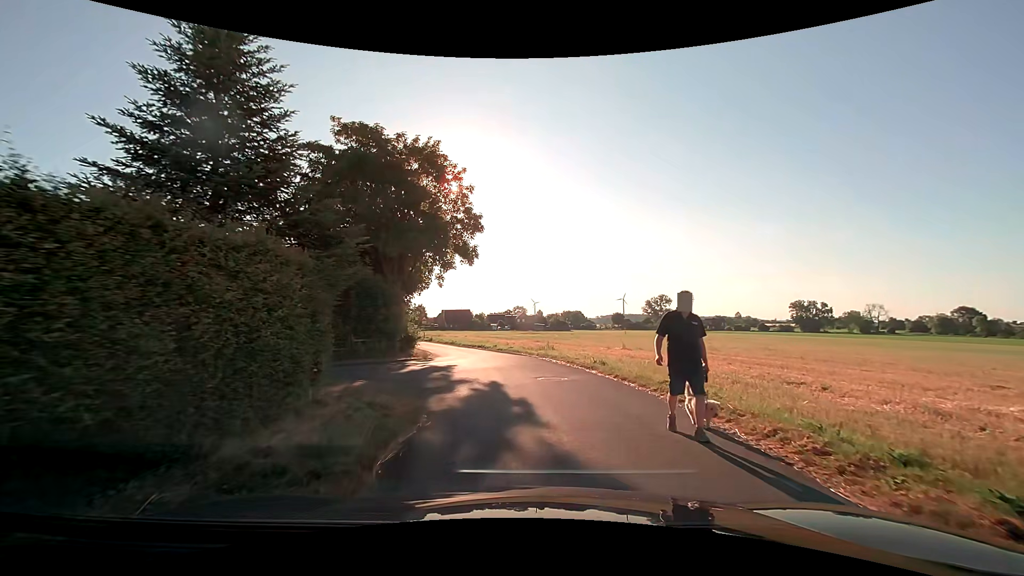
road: residential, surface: asphalt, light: Day
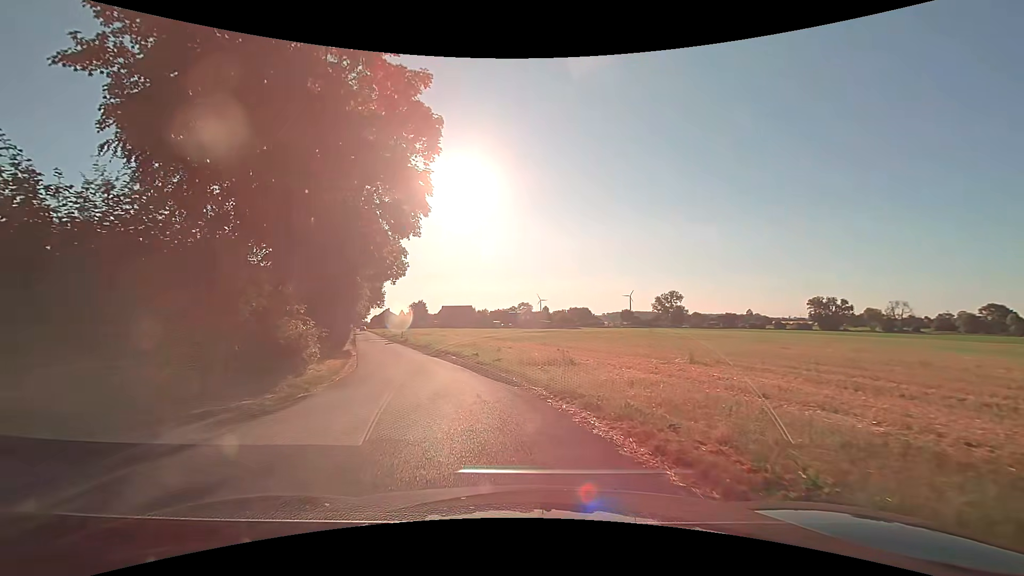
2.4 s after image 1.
(+0.4, +13.7) m; 0°
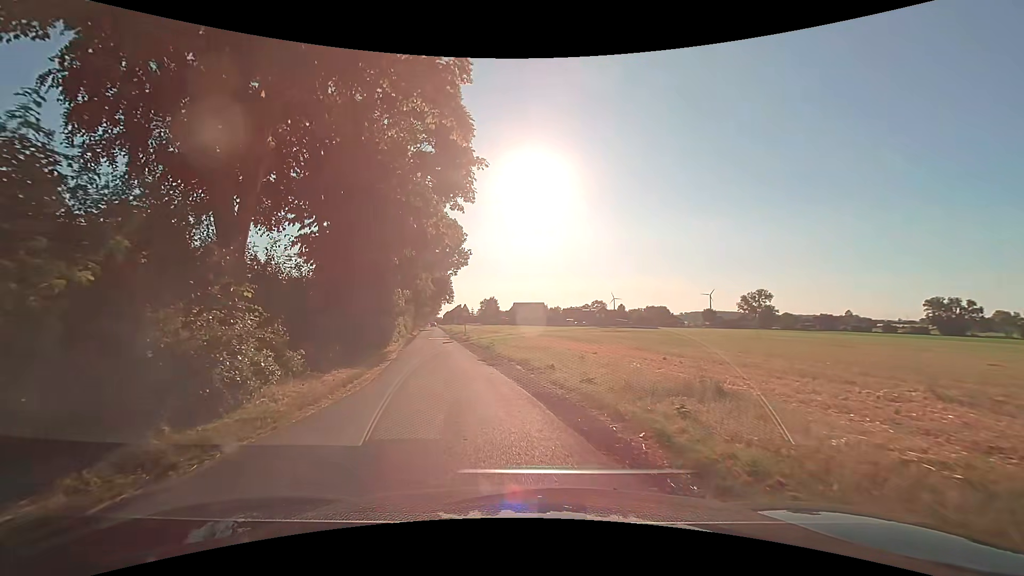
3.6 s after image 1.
(-0.4, +7.3) m; -8°
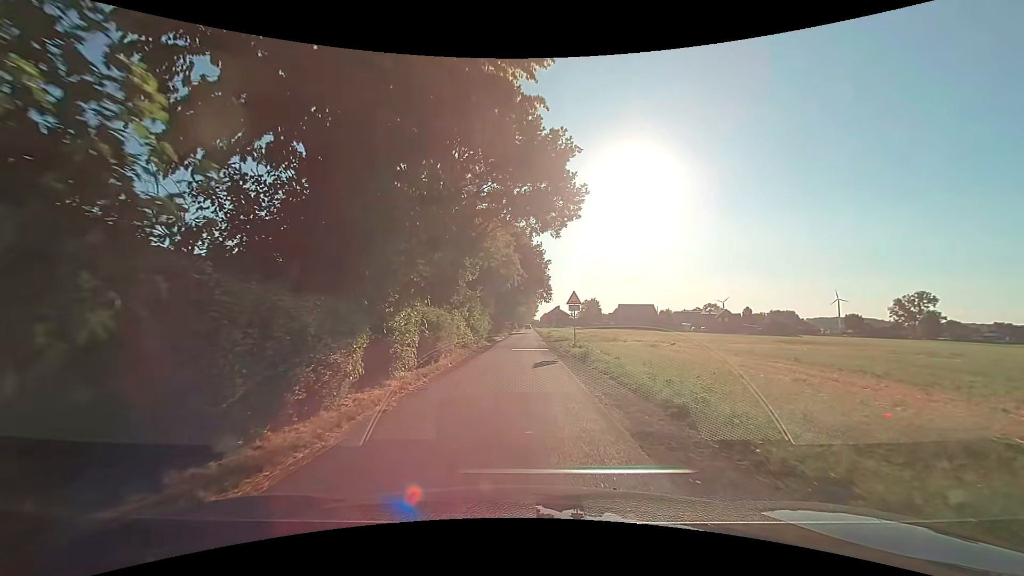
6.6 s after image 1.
(-2.6, +20.3) m; -11°
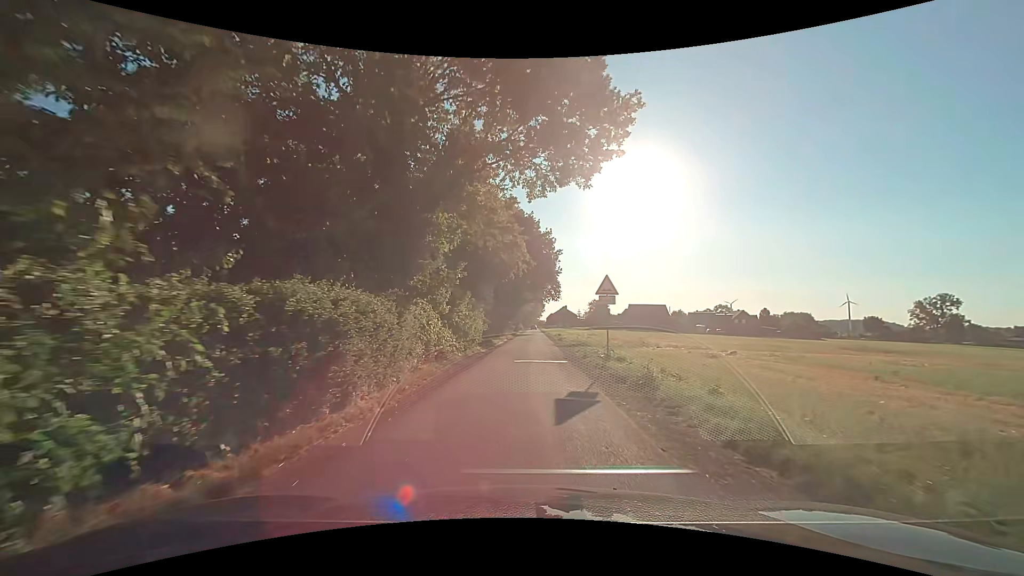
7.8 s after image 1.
(-0.1, +9.1) m; -1°
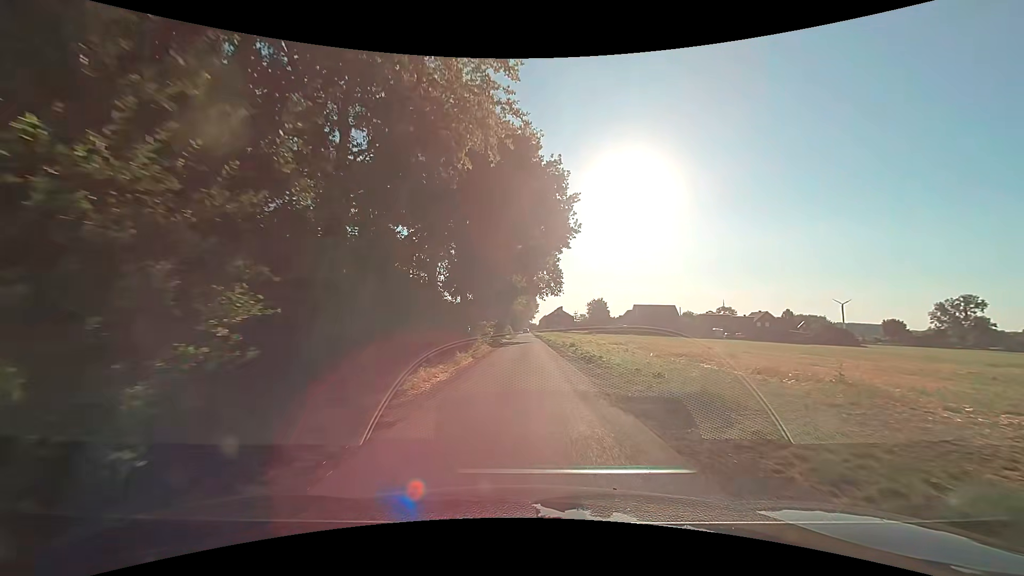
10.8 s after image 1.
(+0.4, +24.8) m; +1°
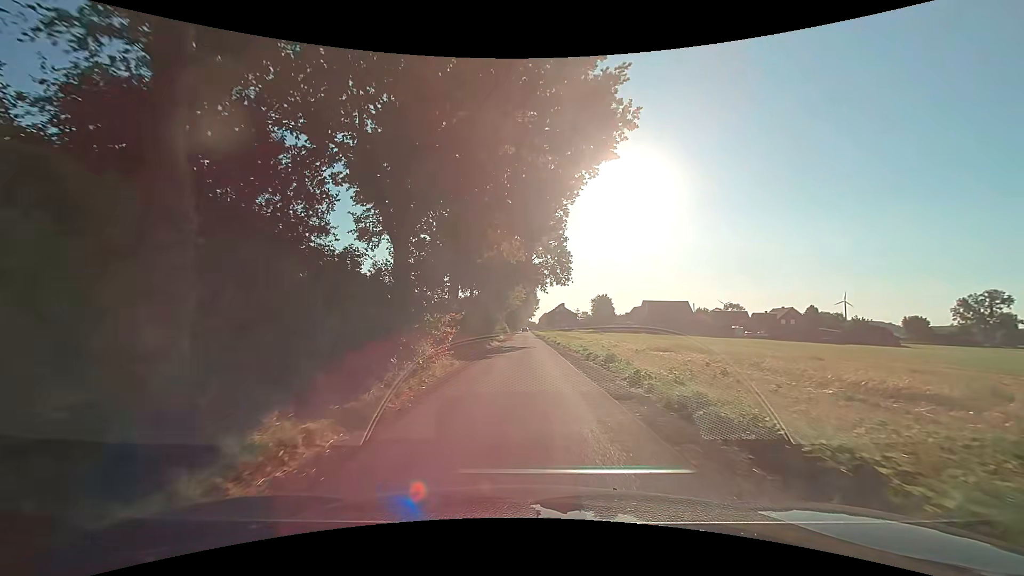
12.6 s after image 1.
(+0.2, +15.2) m; +1°
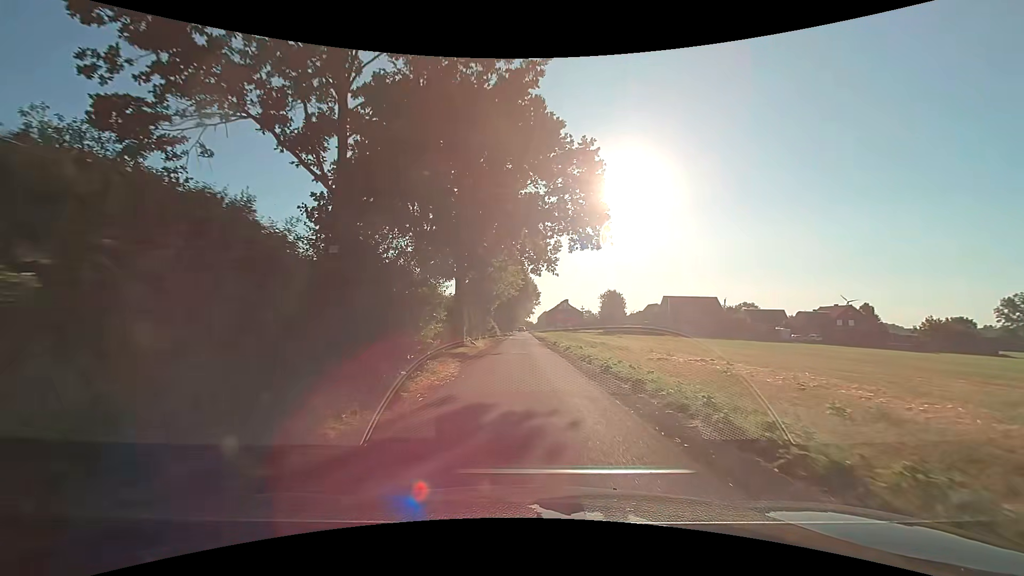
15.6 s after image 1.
(0.0, +26.1) m; +1°
(0, +10) (0, +20) (0, +30) (0, +40) (-1, +50) (-1, +60) (-1, +70) (-1, +80) (-1, +90) (-1, +100) m
